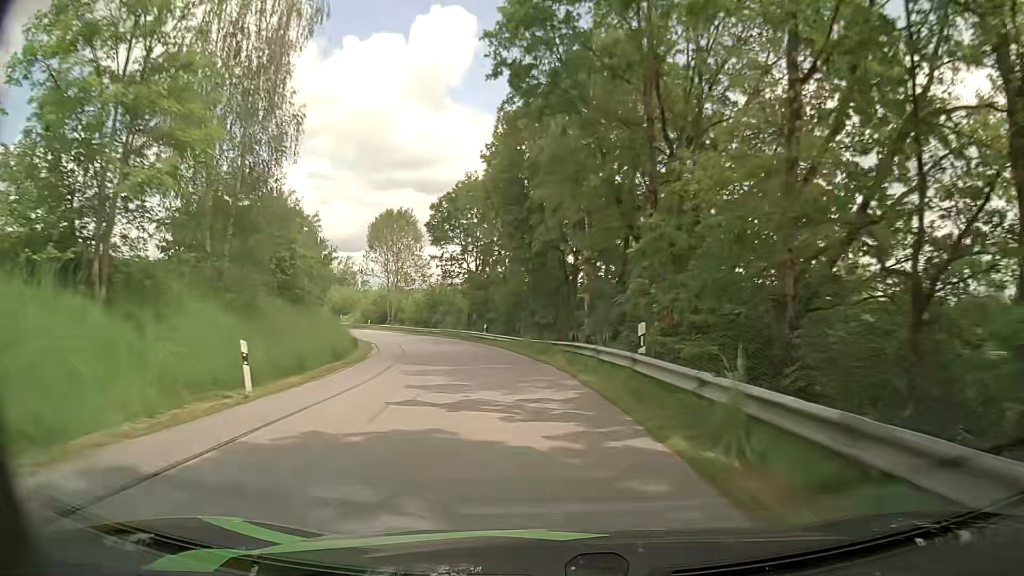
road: unclassified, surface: asphalt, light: Day
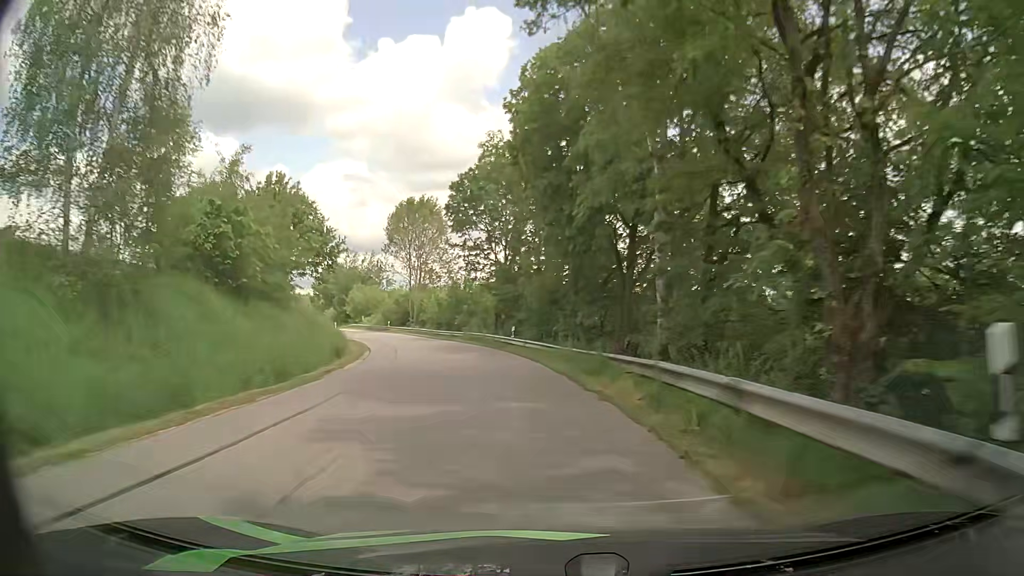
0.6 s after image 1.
(-0.3, +9.6) m; -3°
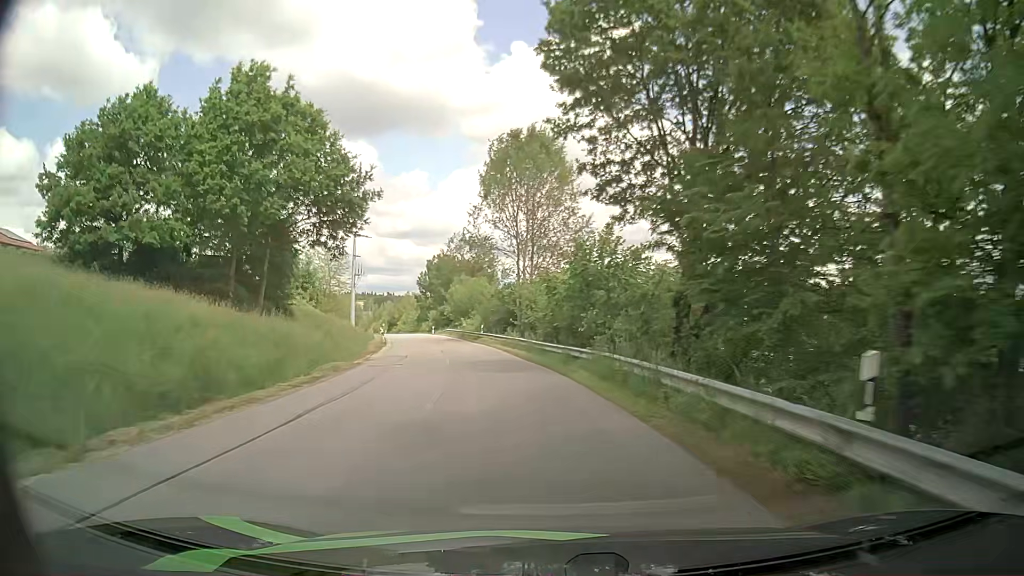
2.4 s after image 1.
(-3.2, +29.2) m; -12°
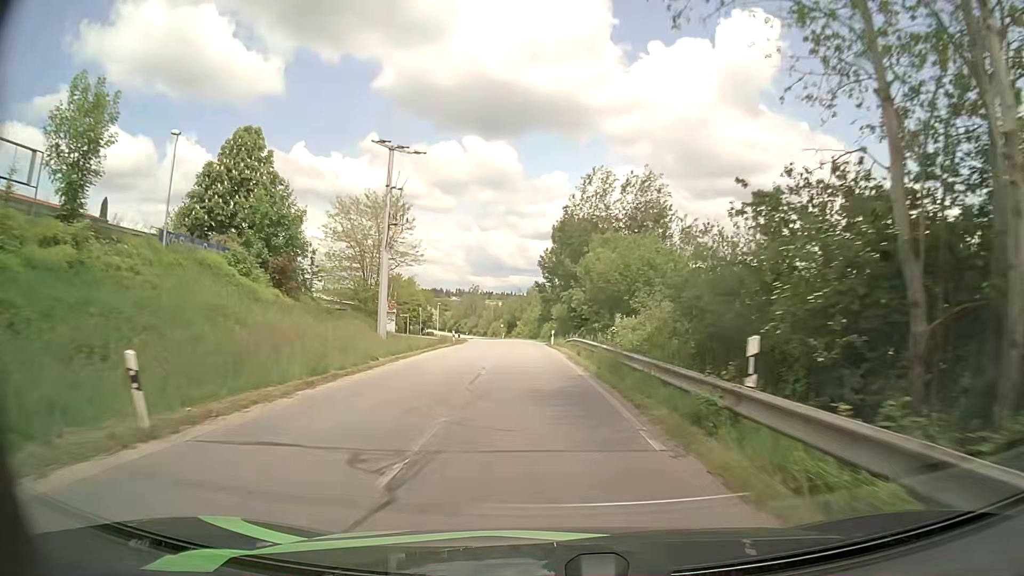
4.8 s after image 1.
(-5.3, +41.0) m; -12°
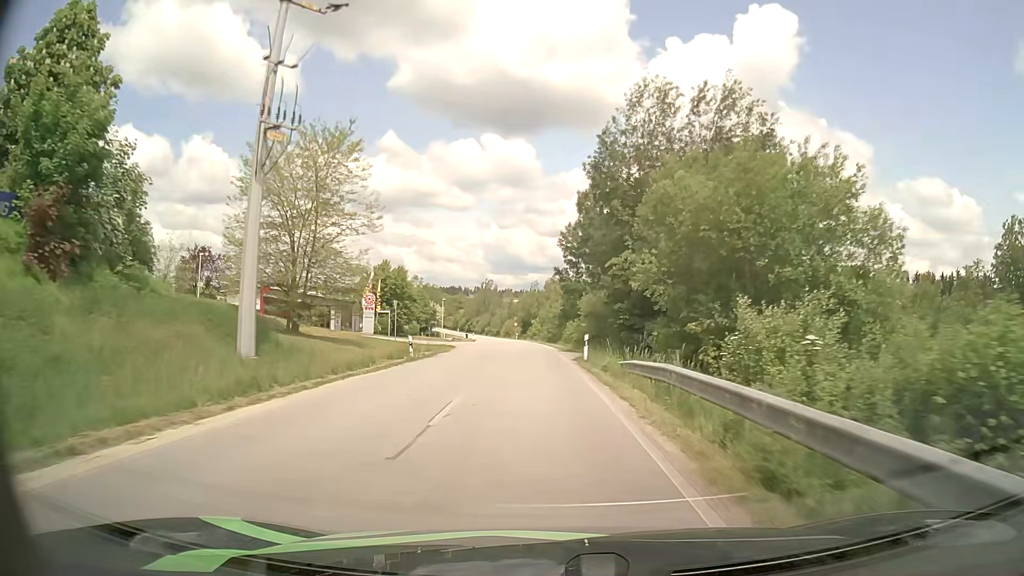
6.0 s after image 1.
(-0.5, +20.5) m; -2°
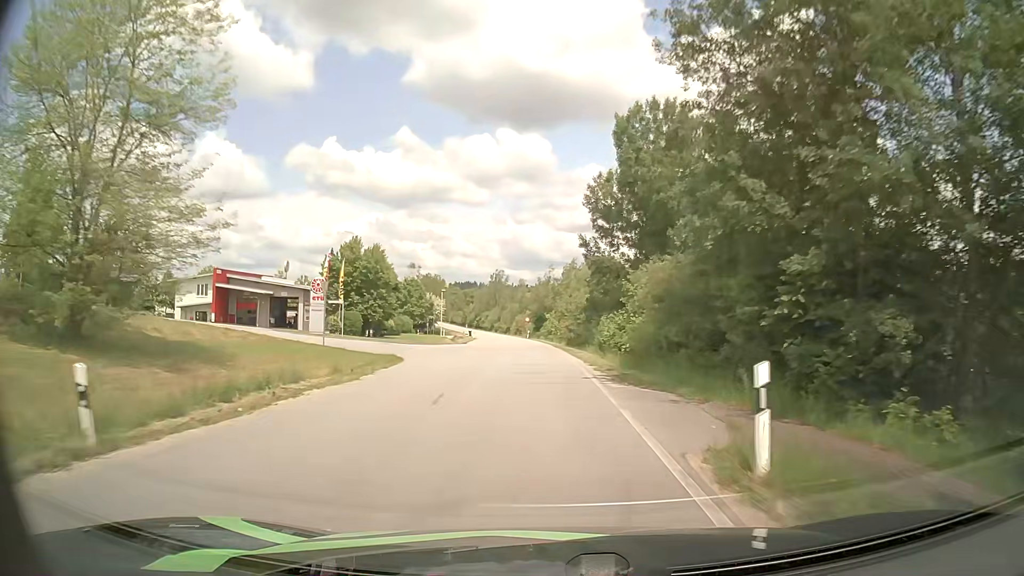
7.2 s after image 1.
(-0.2, +20.6) m; -1°
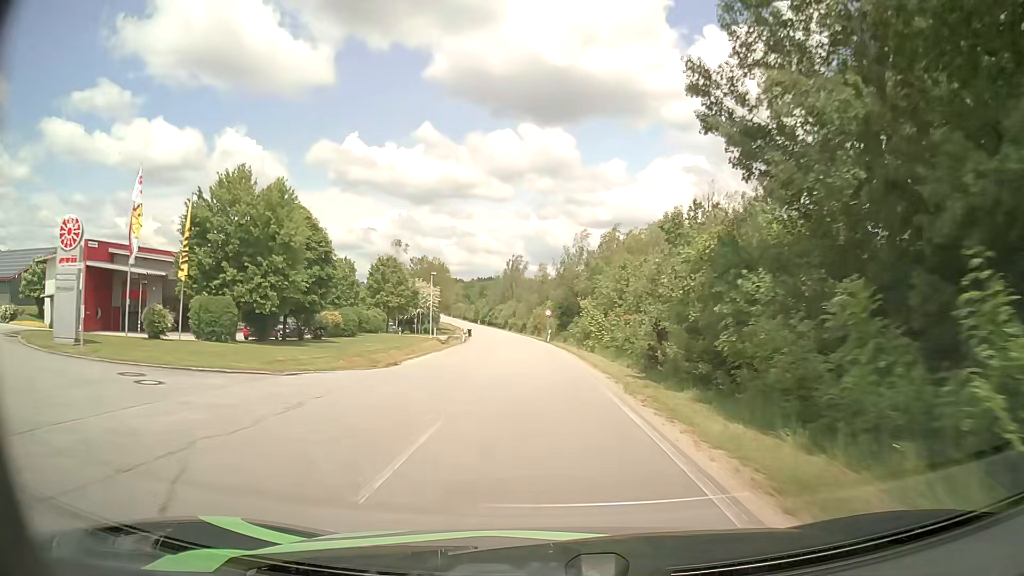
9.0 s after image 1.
(-0.6, +31.0) m; -2°
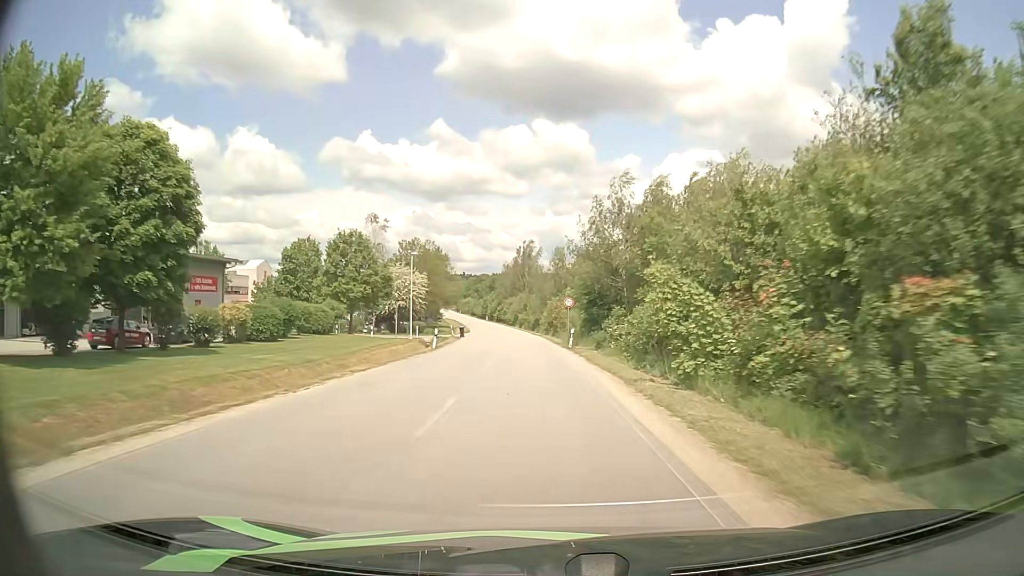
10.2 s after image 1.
(-0.3, +20.9) m; -1°
(0, +10) (0, +20) (-1, +30) (-1, +40) (-2, +50) (-3, +60) (-3, +70) (-5, +80) (-6, +90) (-7, +100) m
